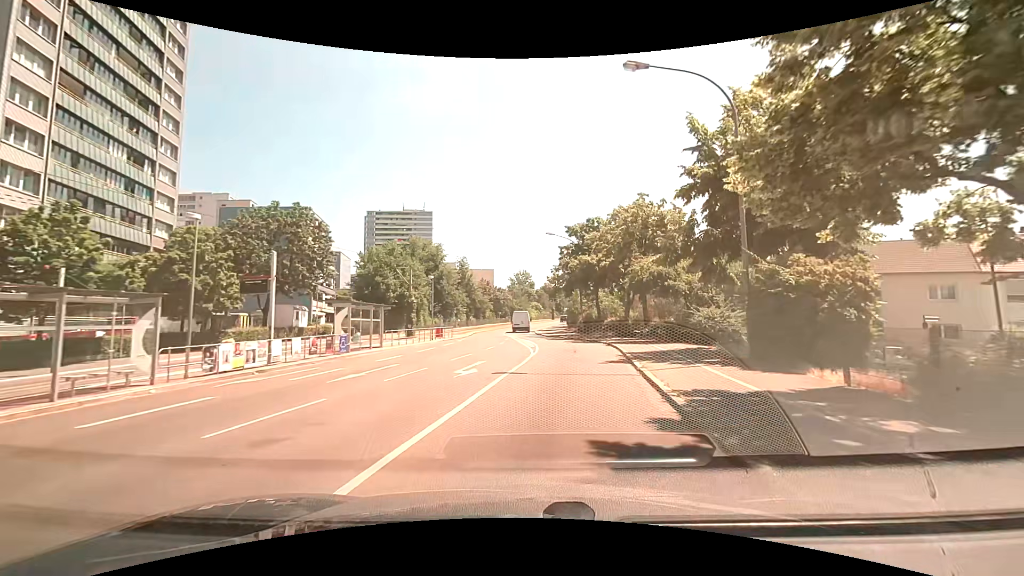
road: tertiary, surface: asphalt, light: Day
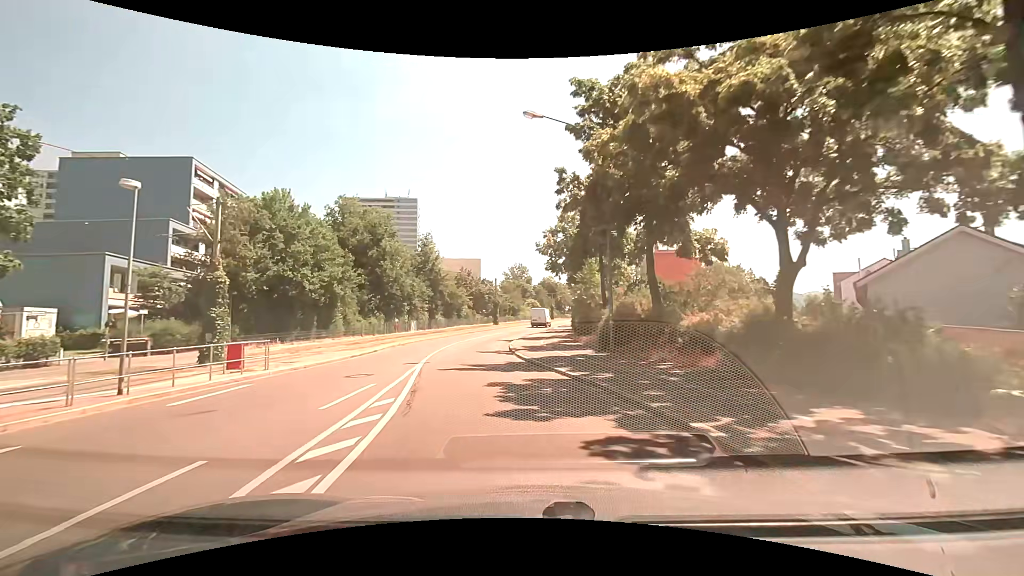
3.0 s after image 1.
(+2.0, +27.9) m; 0°
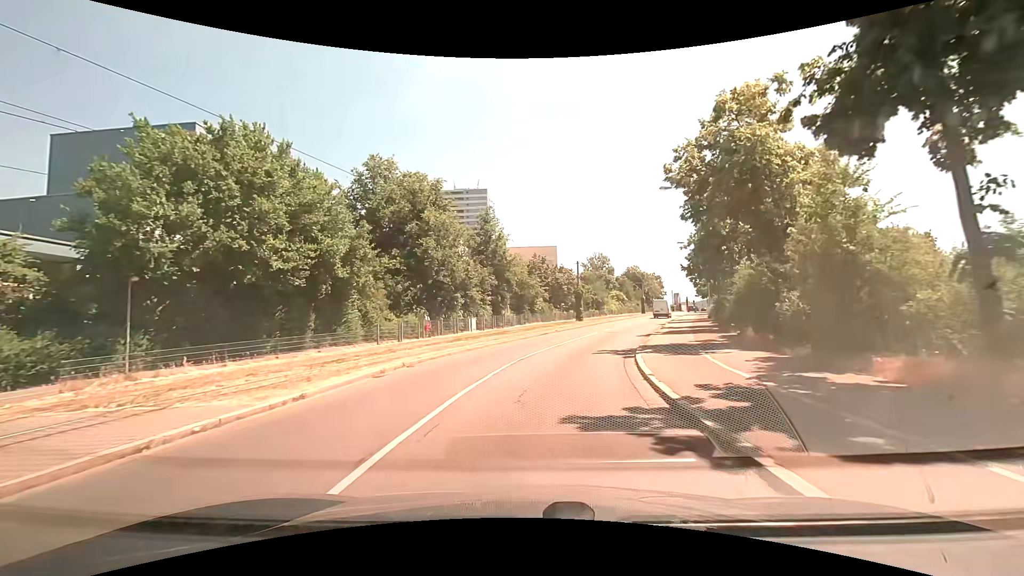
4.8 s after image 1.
(-1.6, +16.5) m; -9°
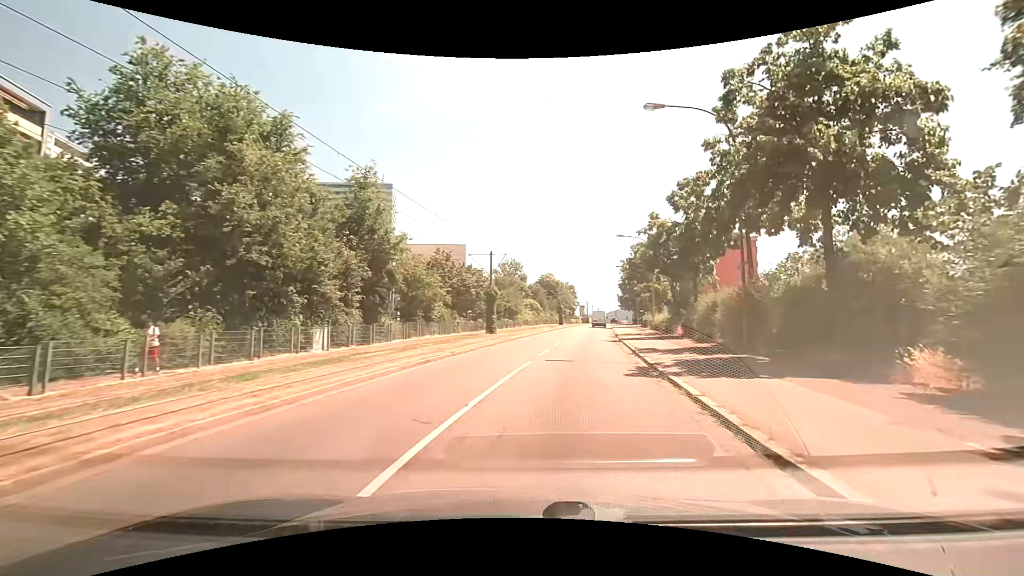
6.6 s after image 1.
(+1.1, +16.5) m; +12°
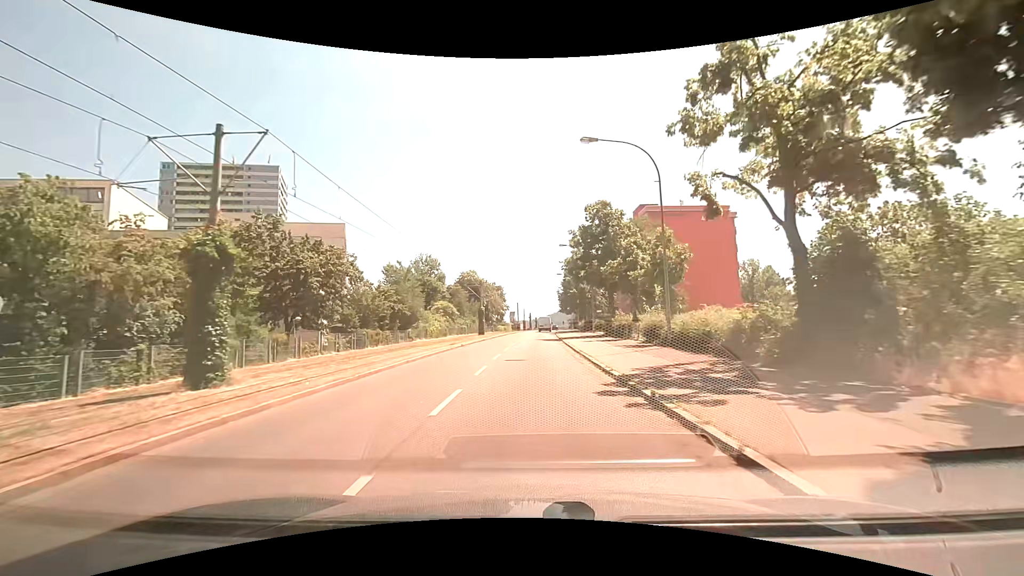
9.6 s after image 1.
(+2.6, +29.3) m; +7°
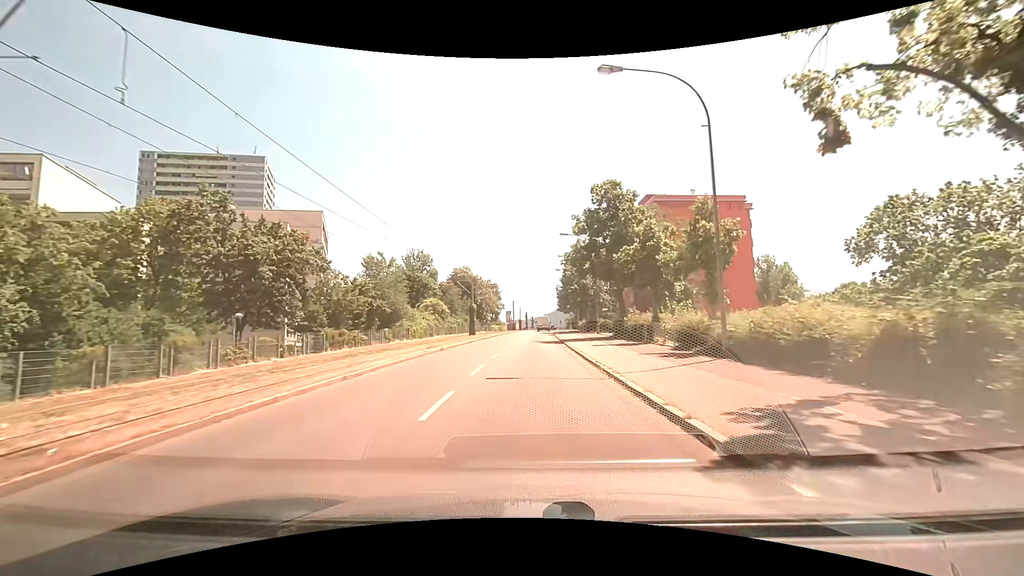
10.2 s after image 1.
(0.0, +6.6) m; +1°
